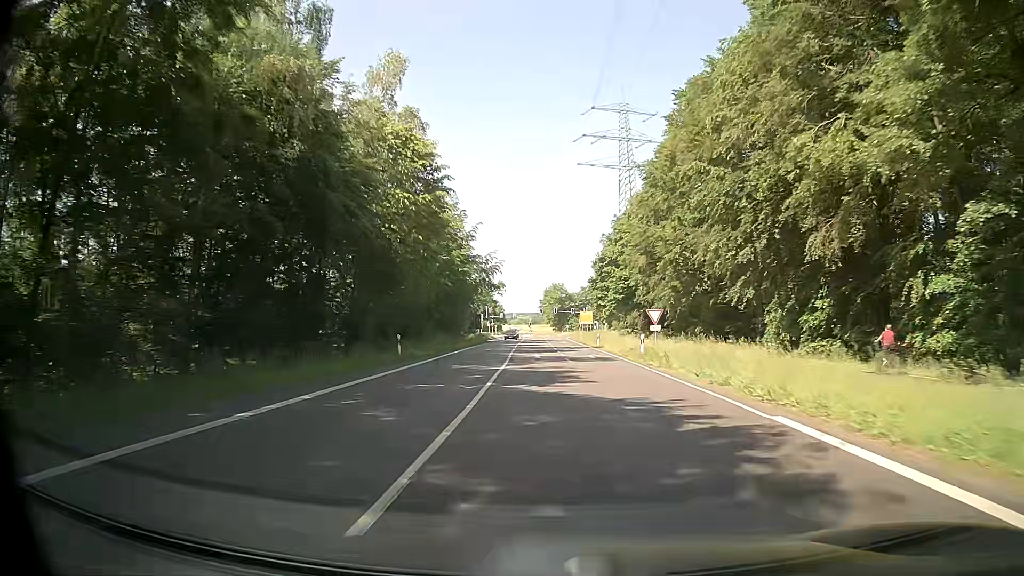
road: secondary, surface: asphalt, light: Day
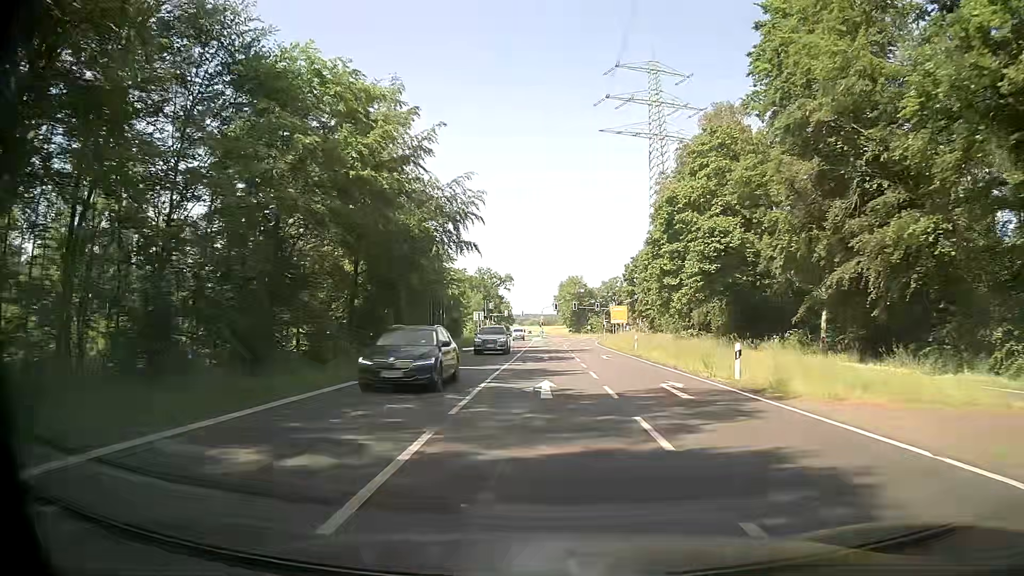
(-0.3, +39.1) m; -1°
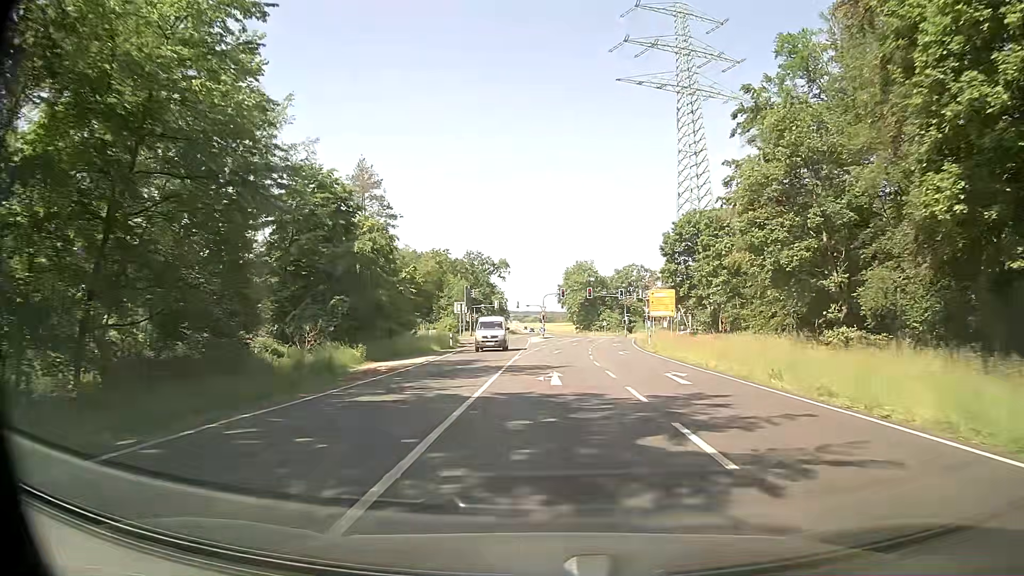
(-0.2, +37.0) m; -1°
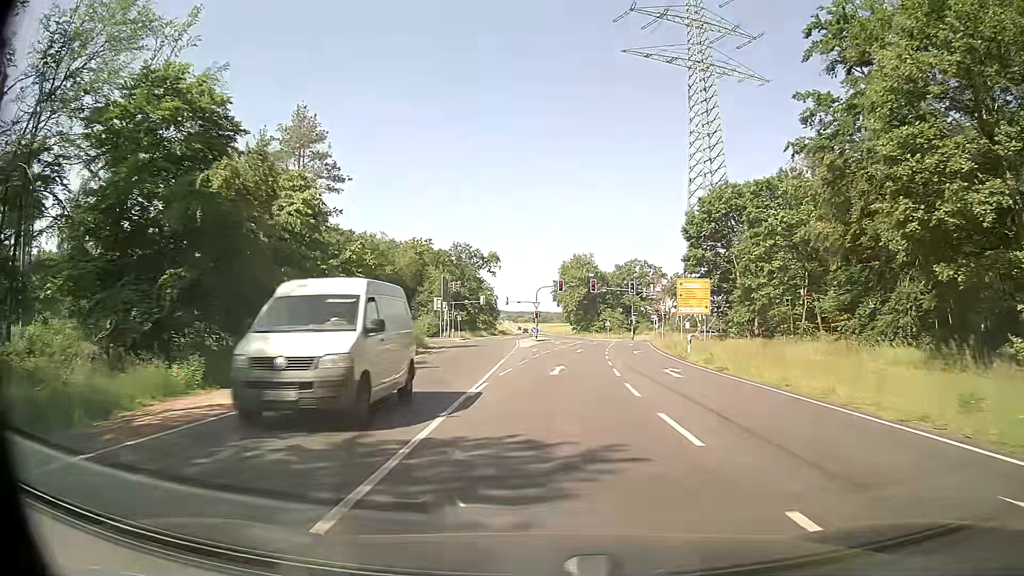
(+0.2, +16.5) m; +1°
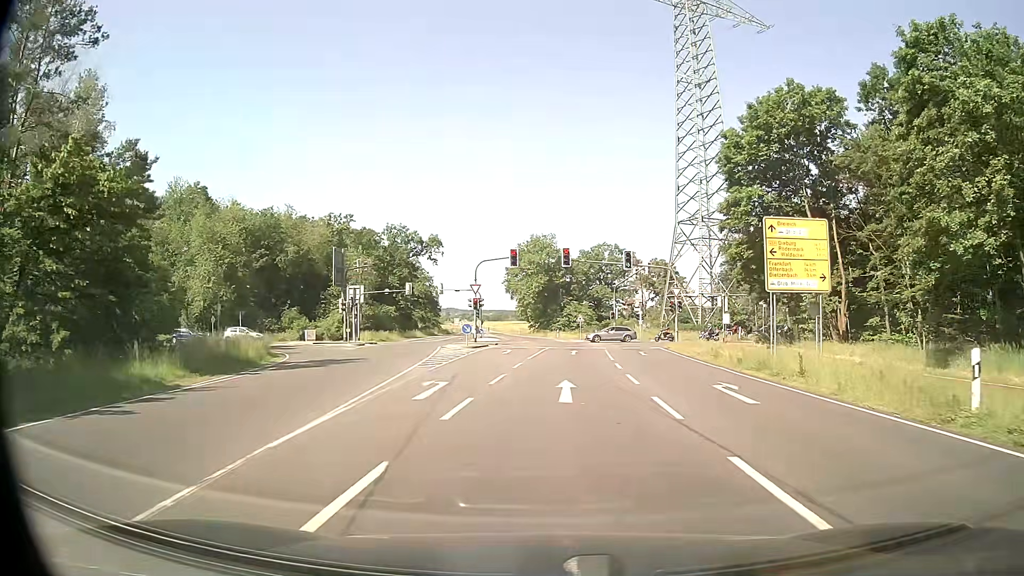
(+0.8, +27.6) m; +3°
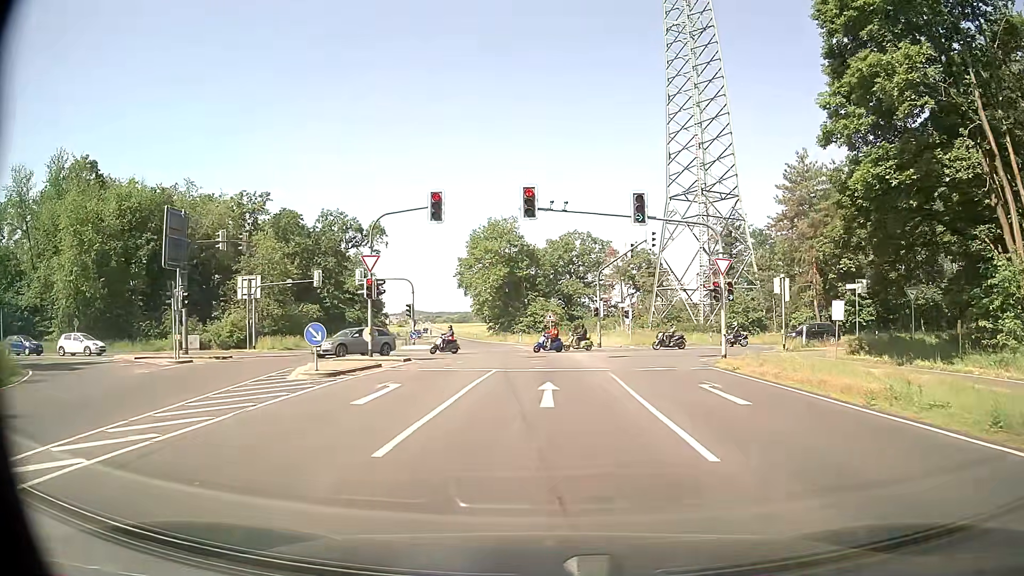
(+0.8, +20.3) m; +4°
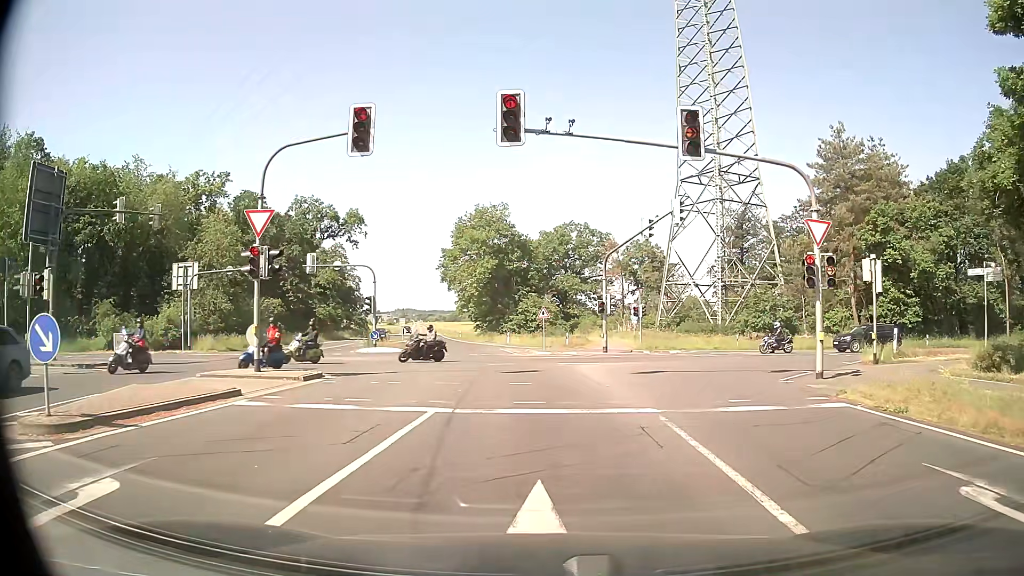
(0.0, +10.2) m; 0°
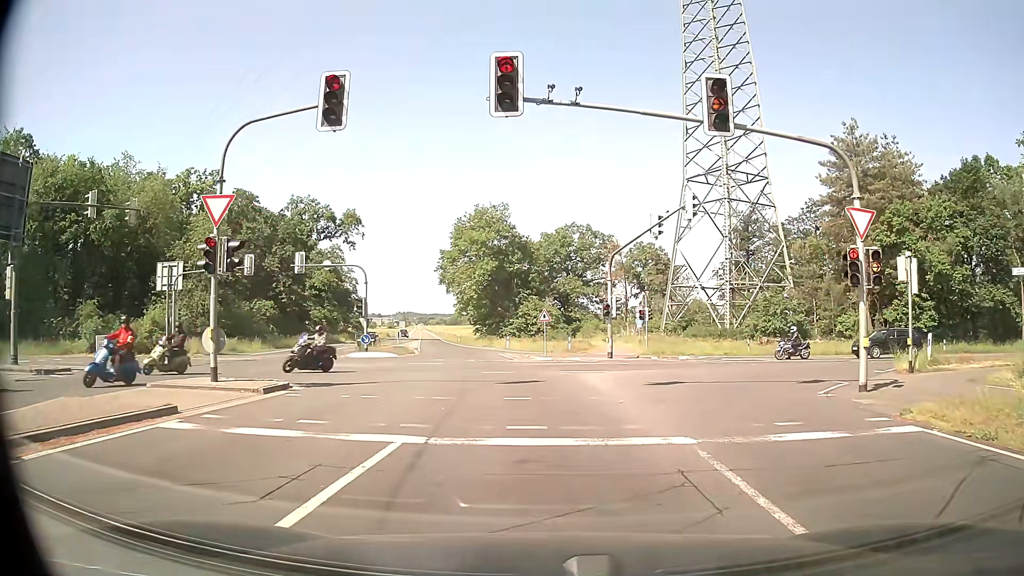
(0.0, +2.4) m; 0°
(0, +10) (-1, +20) (-2, +30) (-4, +40) (-6, +50) (-8, +59) (-10, +69) (-12, +79) (-14, +89) (-15, +99) m
